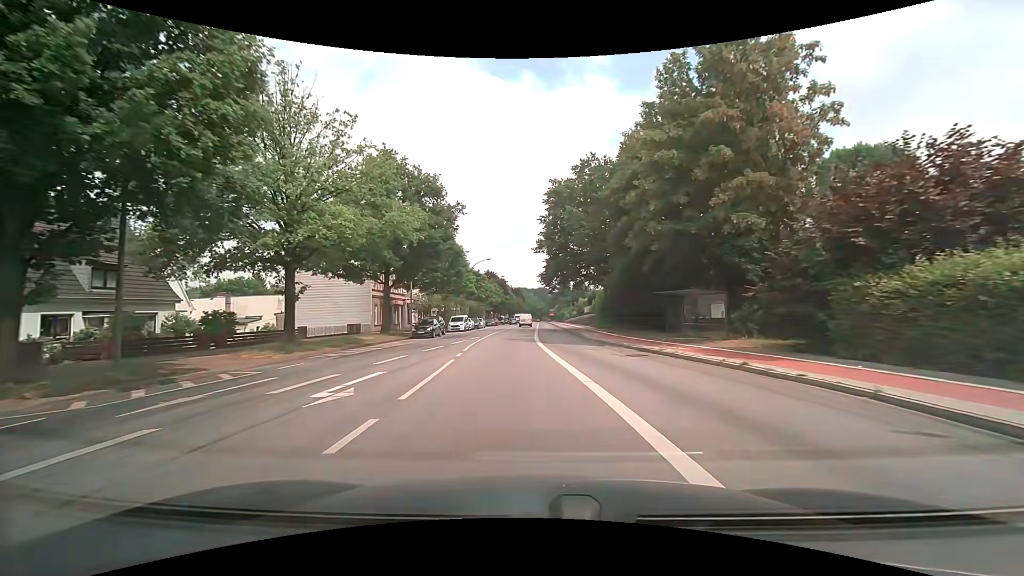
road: secondary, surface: asphalt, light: Day
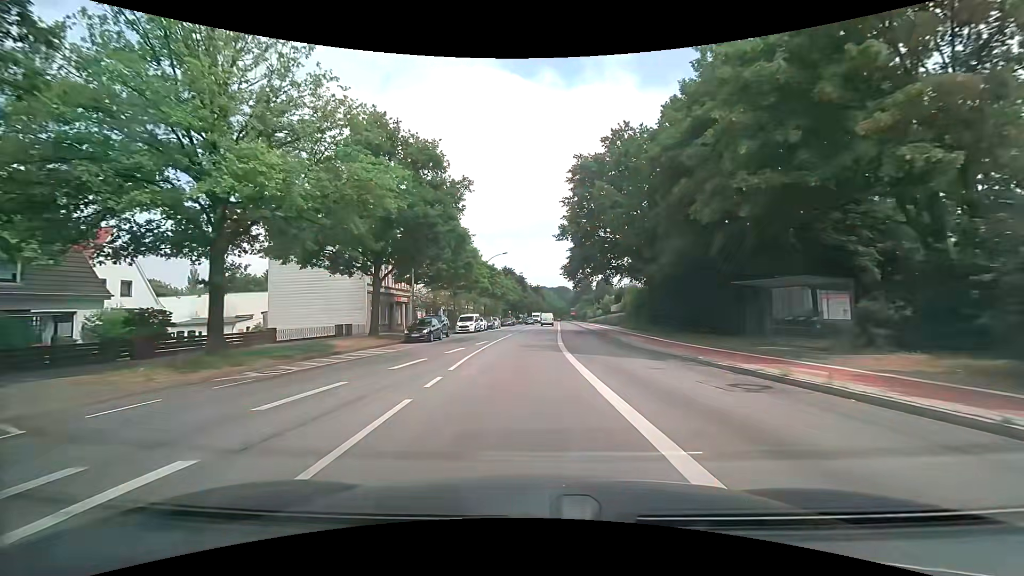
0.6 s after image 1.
(-0.2, +7.7) m; -2°
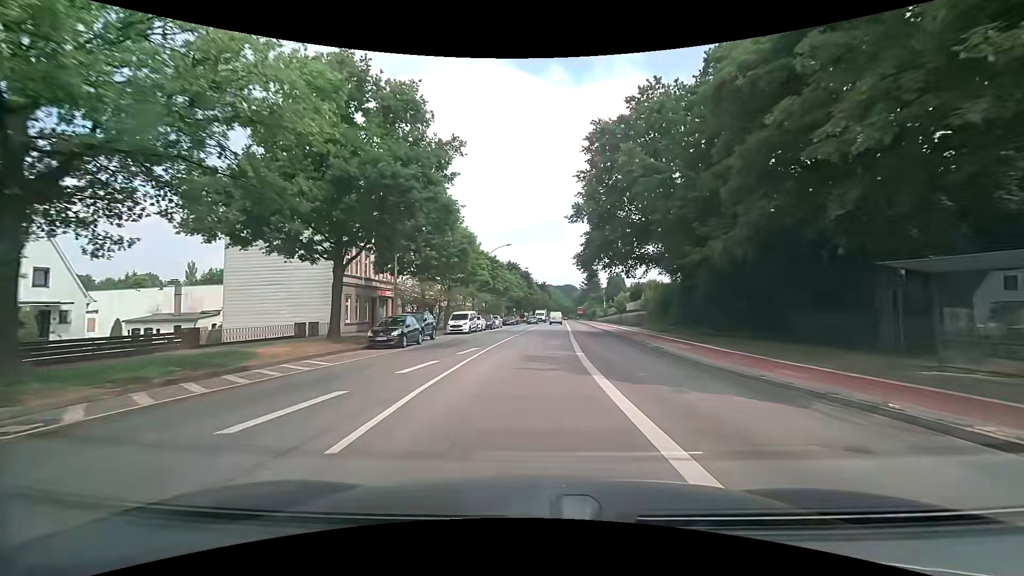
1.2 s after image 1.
(-0.1, +7.7) m; -1°
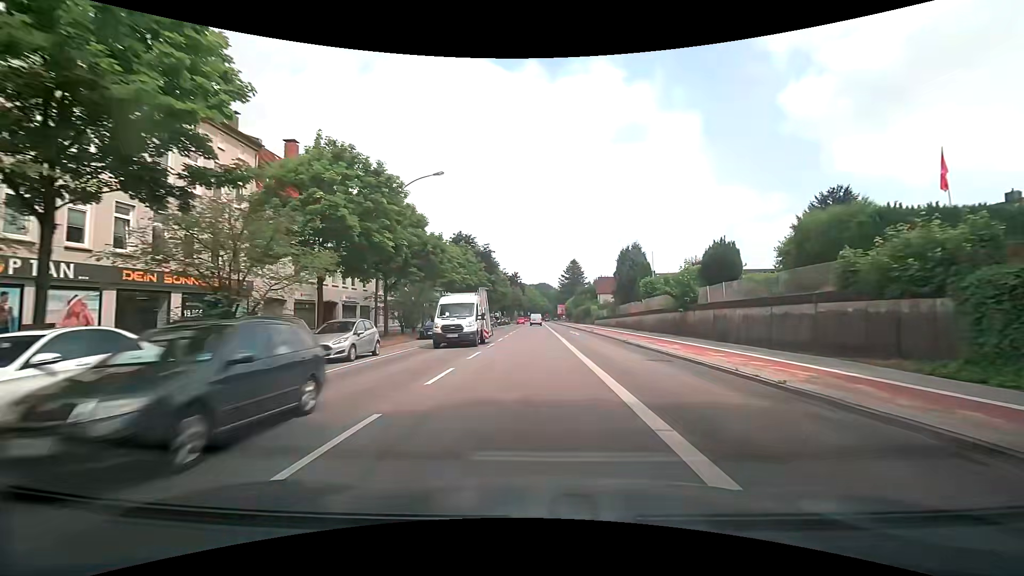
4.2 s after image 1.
(+1.2, +38.7) m; +3°
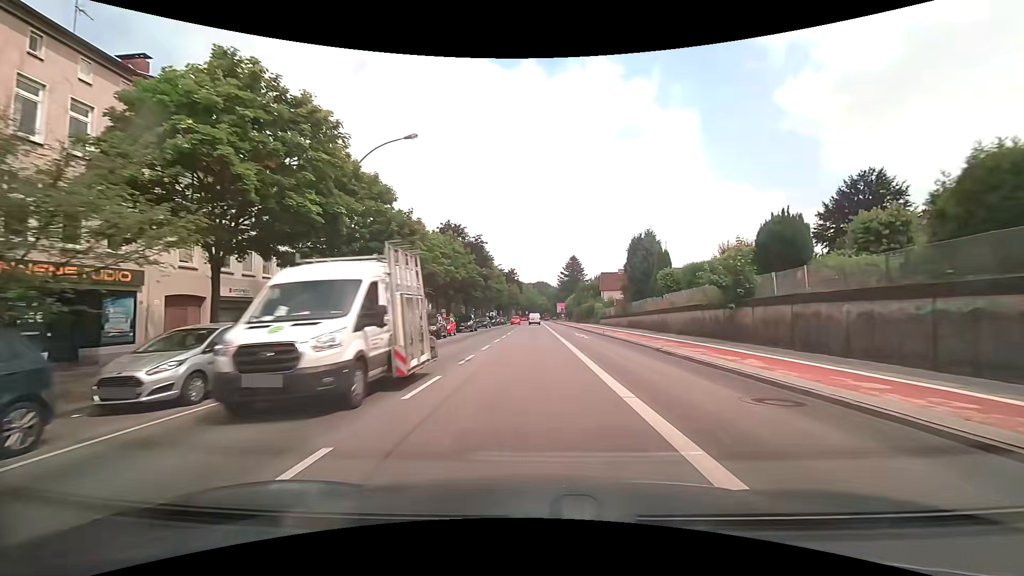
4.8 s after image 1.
(0.0, +7.7) m; 0°
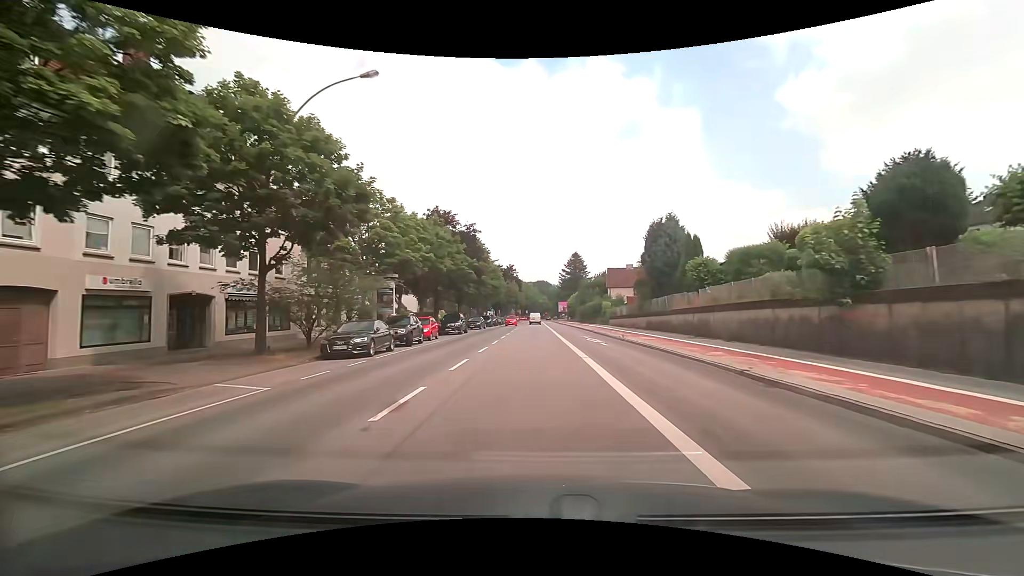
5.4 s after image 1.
(0.0, +7.7) m; 0°
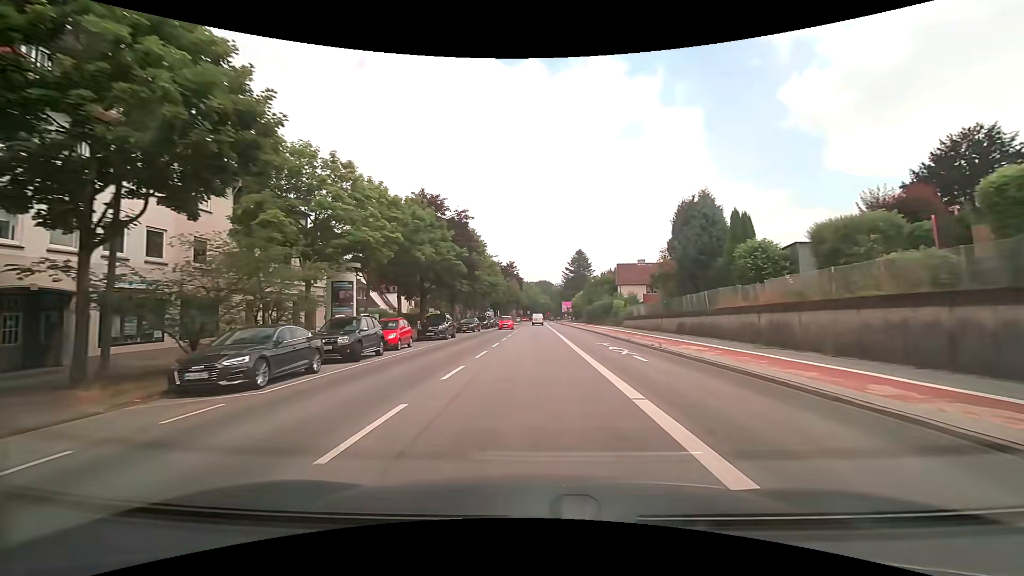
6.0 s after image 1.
(0.0, +7.7) m; 0°
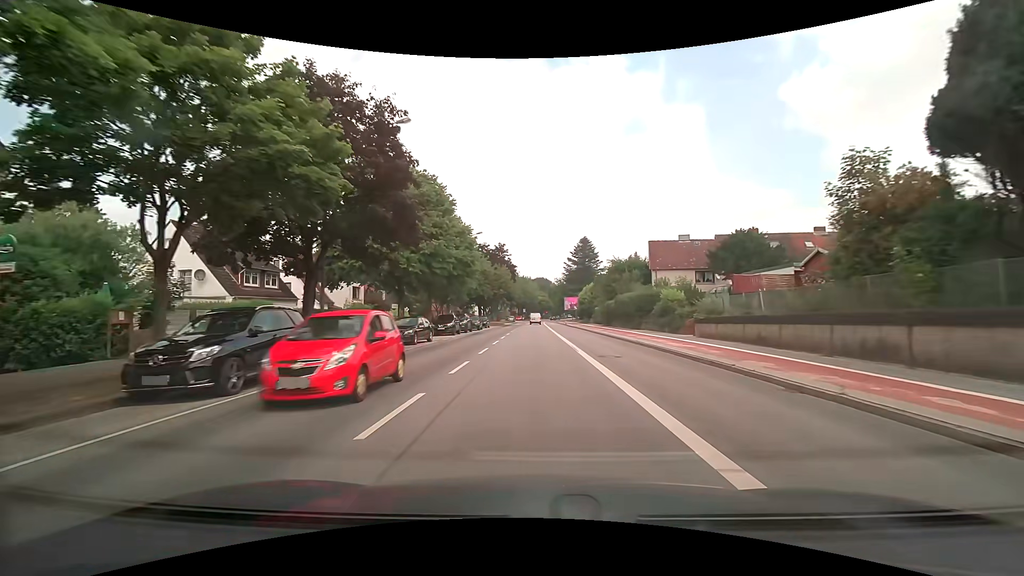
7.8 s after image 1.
(+0.1, +23.2) m; +1°
(0, +10) (0, +20) (0, +30) (0, +40) (0, +50) (0, +60) (0, +70) (0, +80) (0, +90) (0, +100) m
